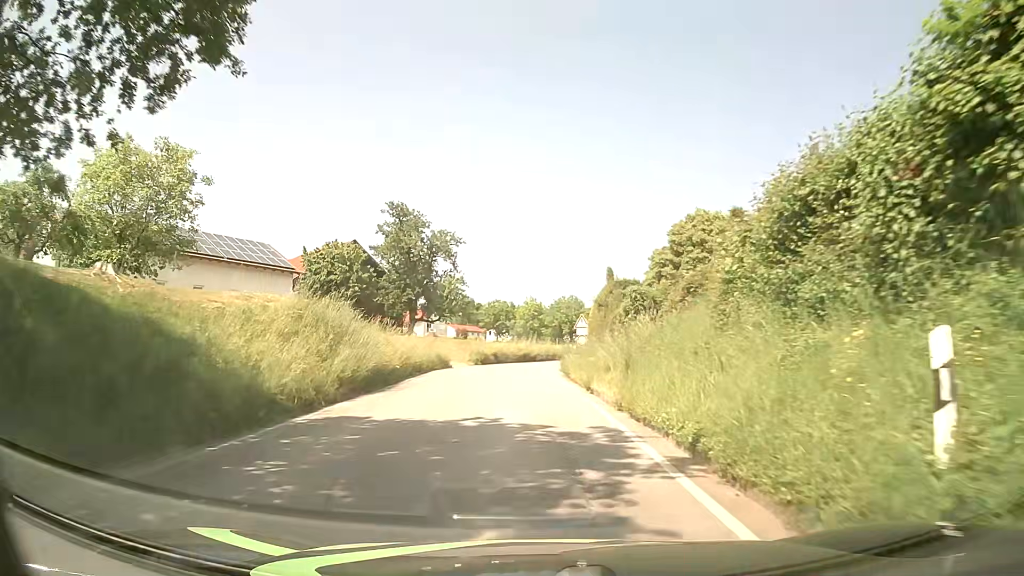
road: tertiary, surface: asphalt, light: Day
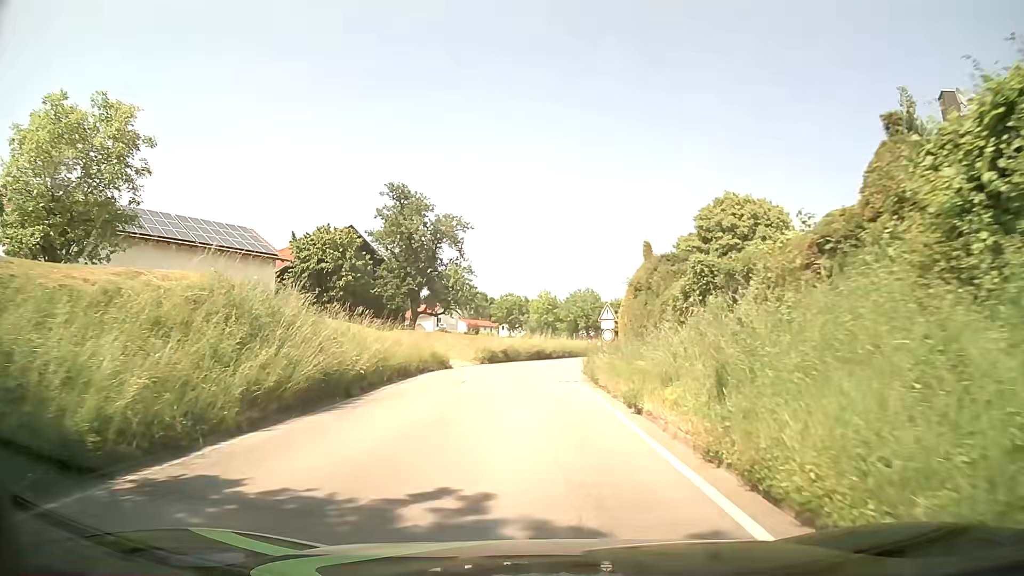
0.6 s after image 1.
(0.0, +6.0) m; -1°
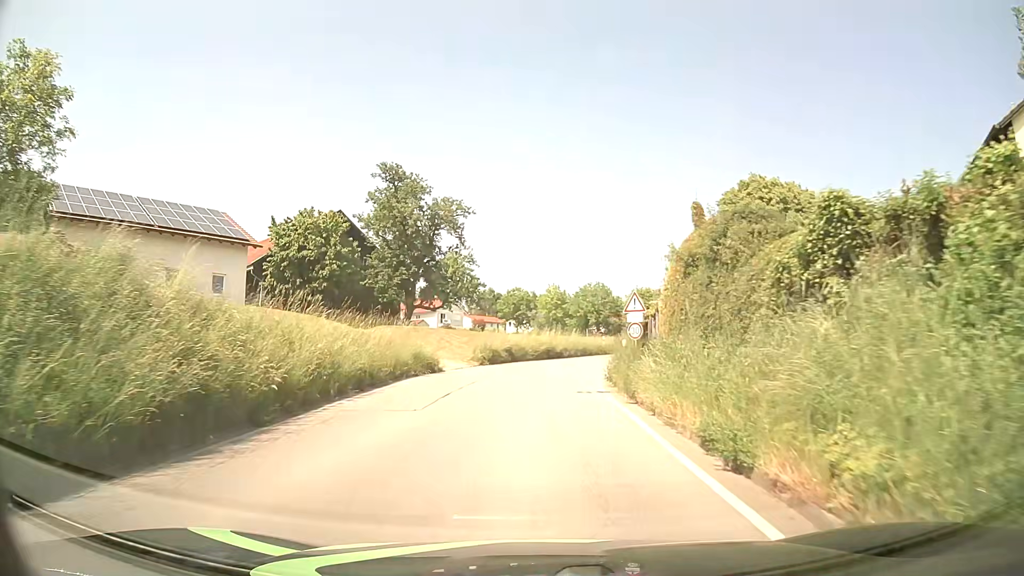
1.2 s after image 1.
(-0.1, +5.8) m; -1°
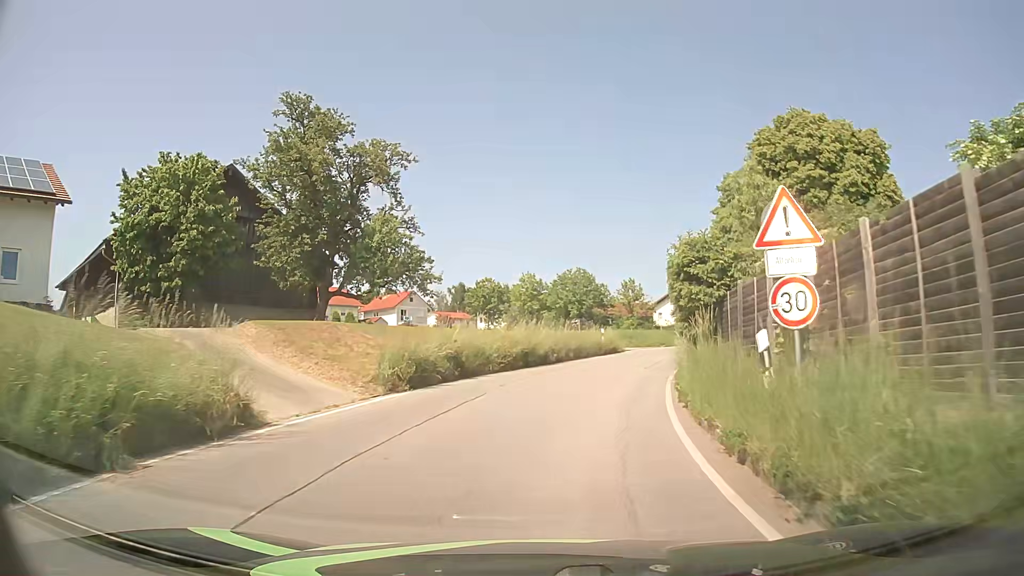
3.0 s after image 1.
(+0.1, +15.9) m; +2°
